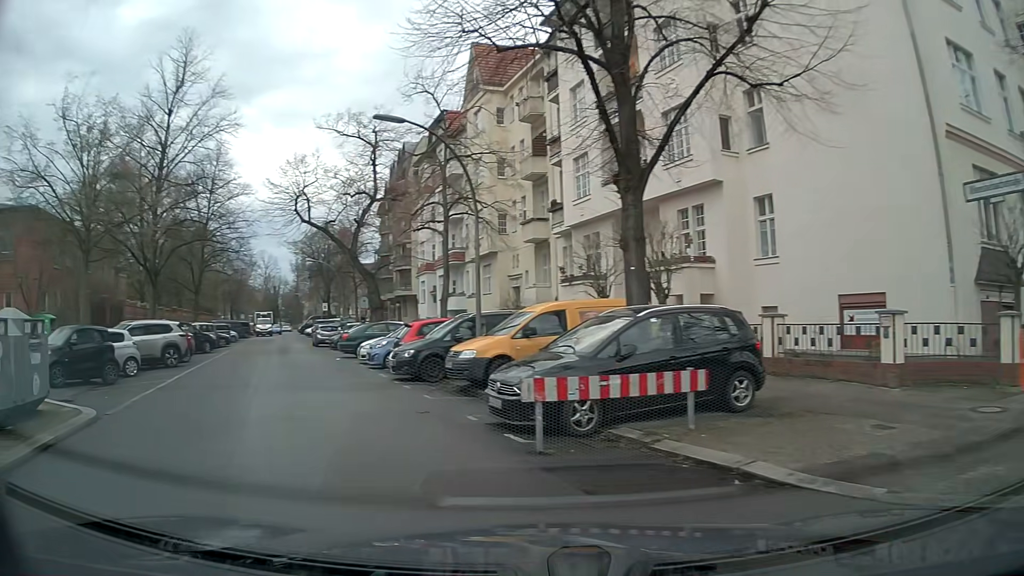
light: Day
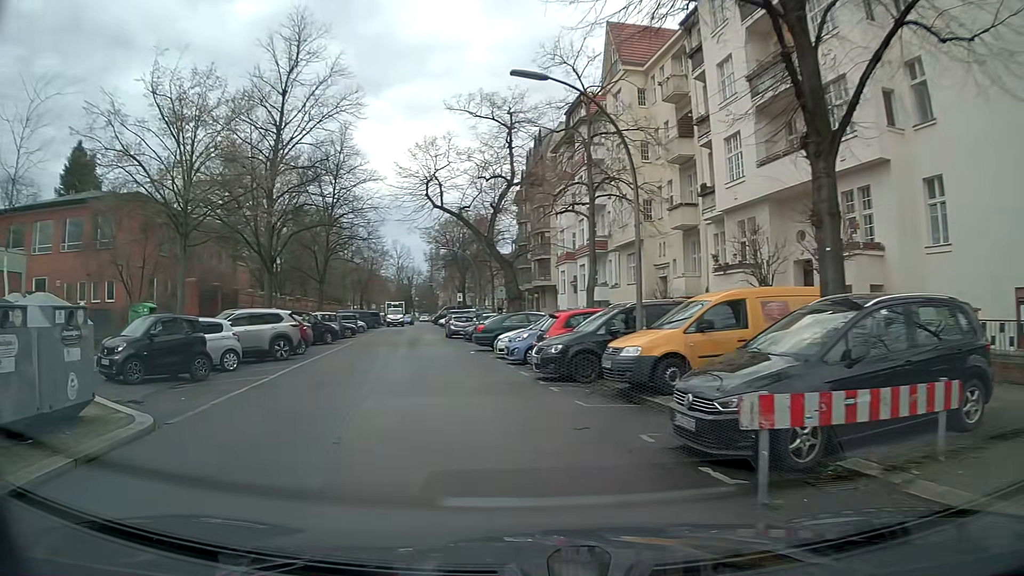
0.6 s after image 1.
(-0.3, +2.5) m; -12°
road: residential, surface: asphalt
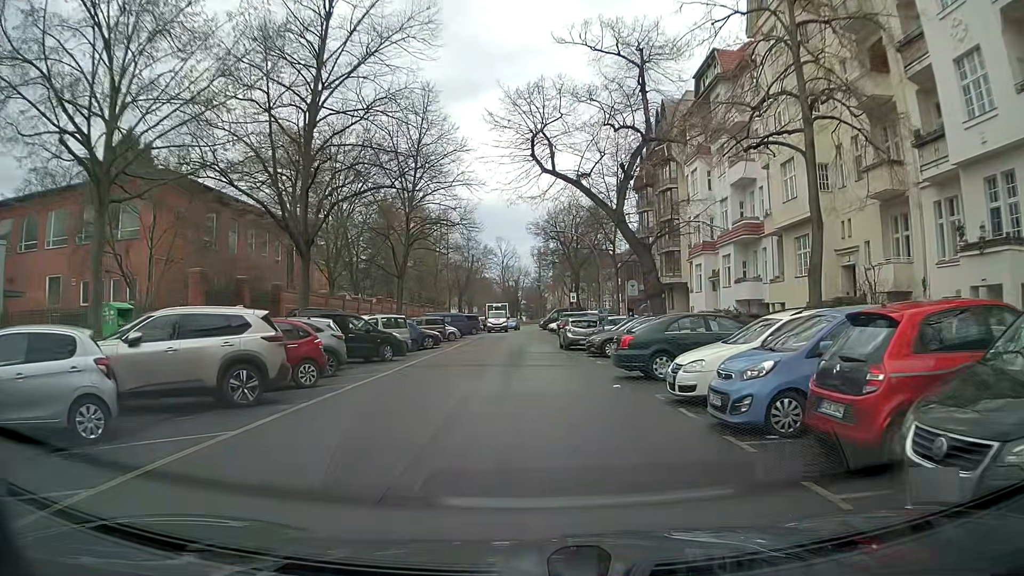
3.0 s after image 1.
(-1.4, +11.3) m; -9°
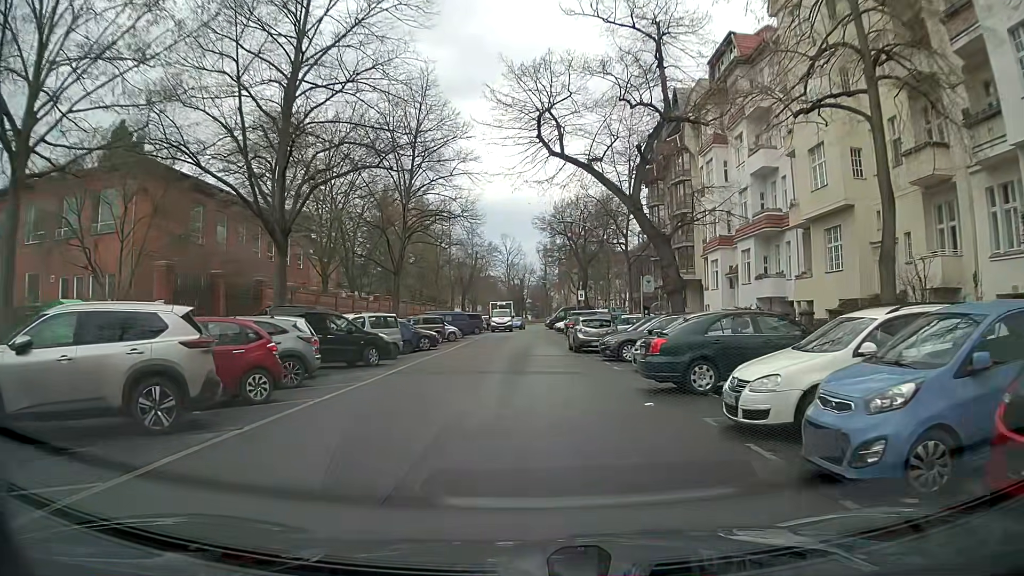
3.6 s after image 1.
(0.0, +3.1) m; +2°
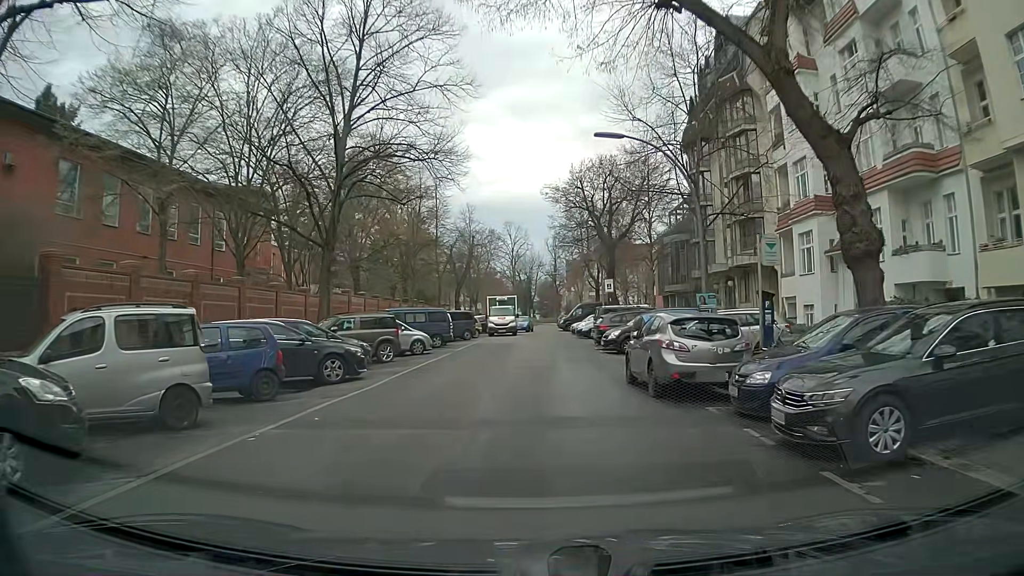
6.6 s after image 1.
(-0.7, +15.8) m; -2°
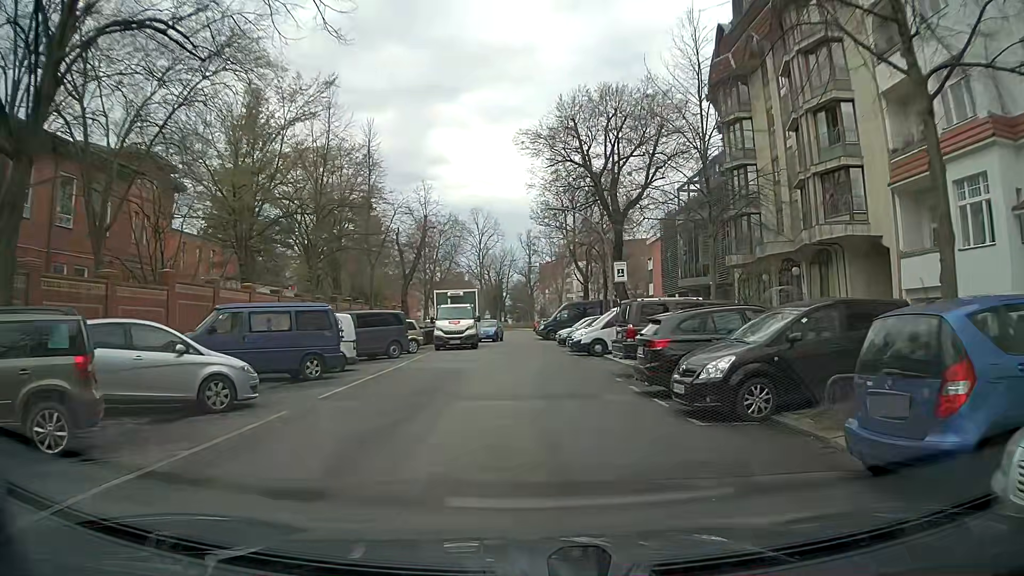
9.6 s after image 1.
(0.0, +16.3) m; +1°
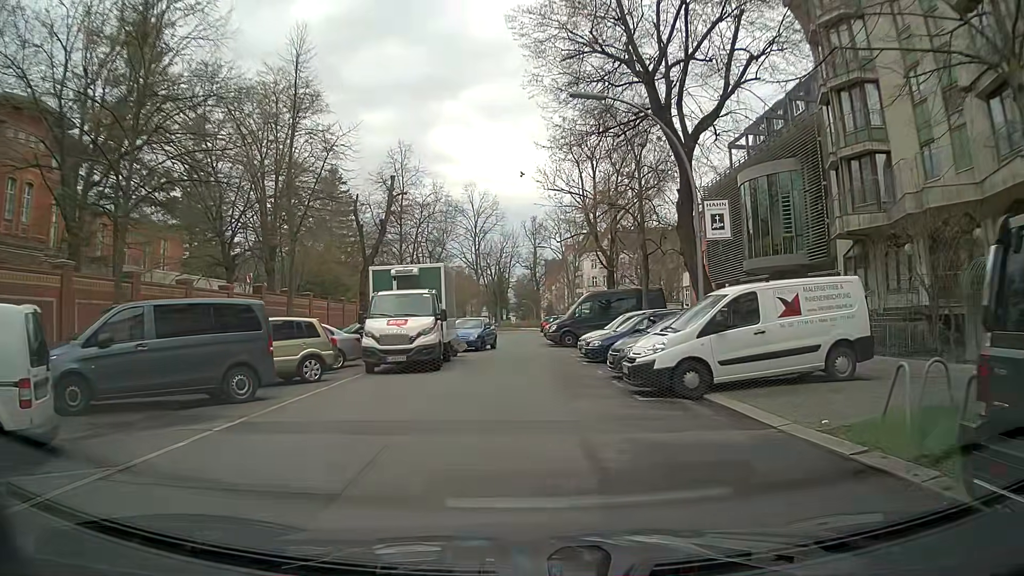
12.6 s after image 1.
(+0.1, +14.4) m; -1°
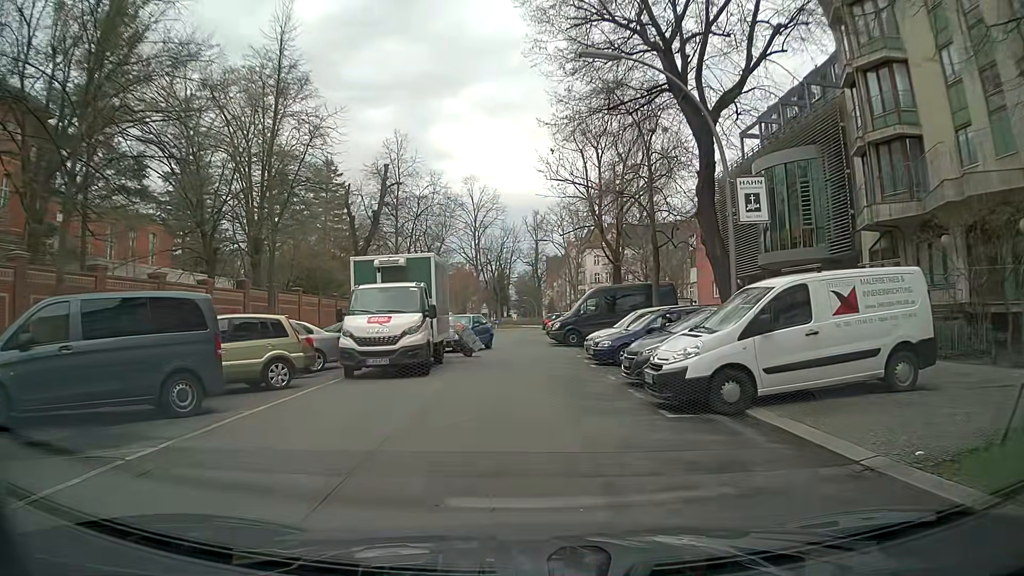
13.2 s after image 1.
(0.0, +2.1) m; +2°
